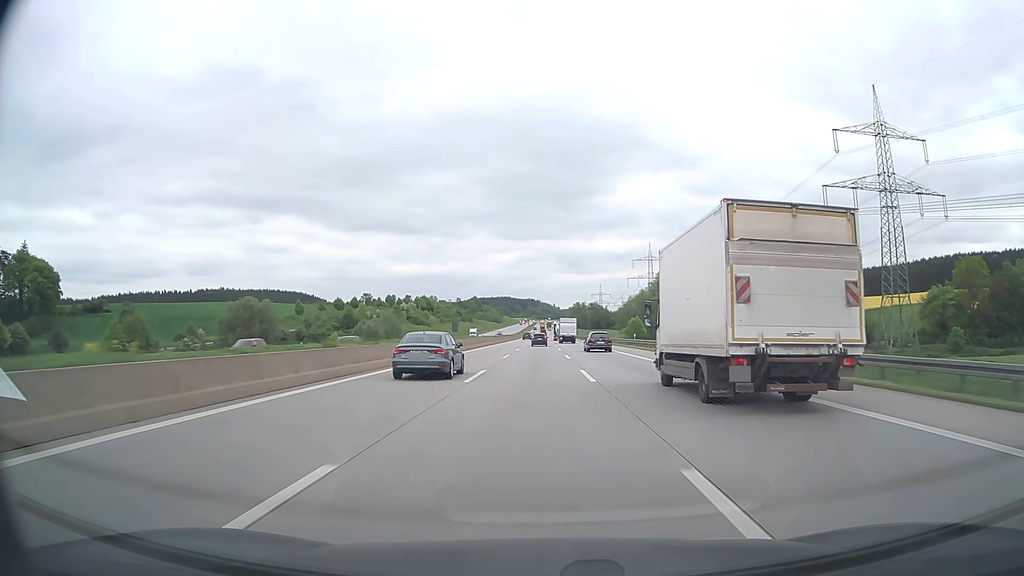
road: motorway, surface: asphalt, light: Day
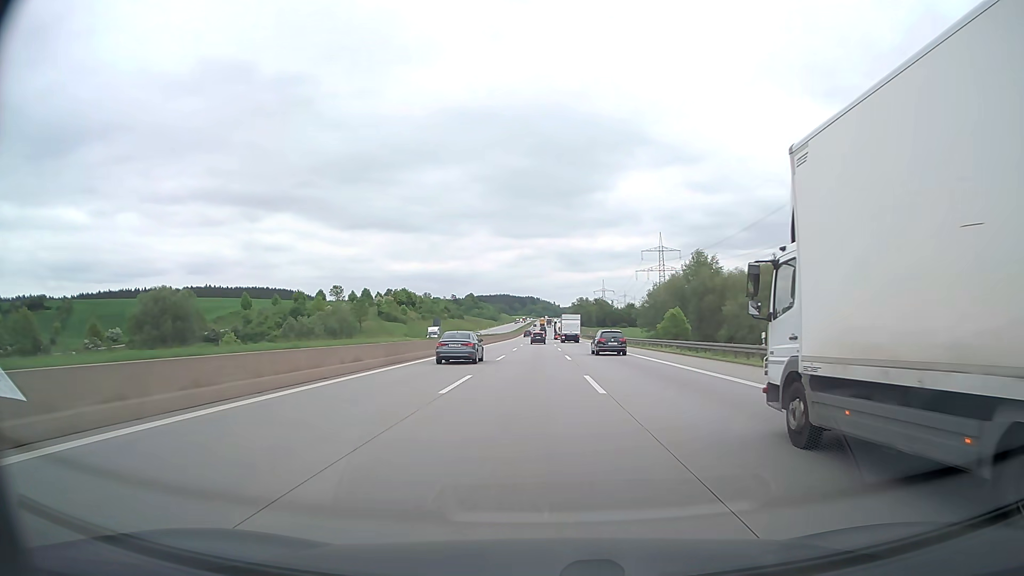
(+0.1, +39.8) m; 0°
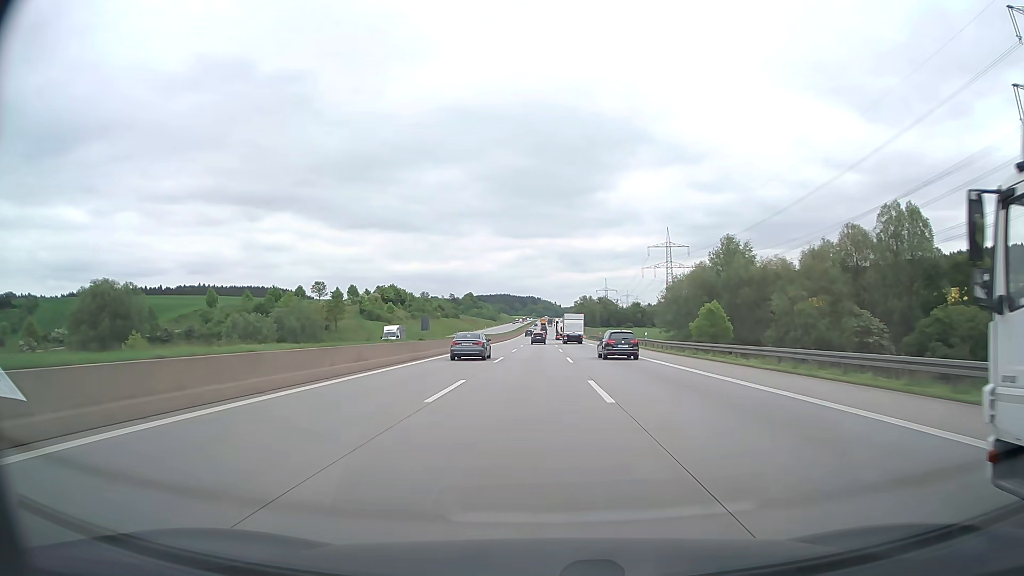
(0.0, +20.0) m; 0°
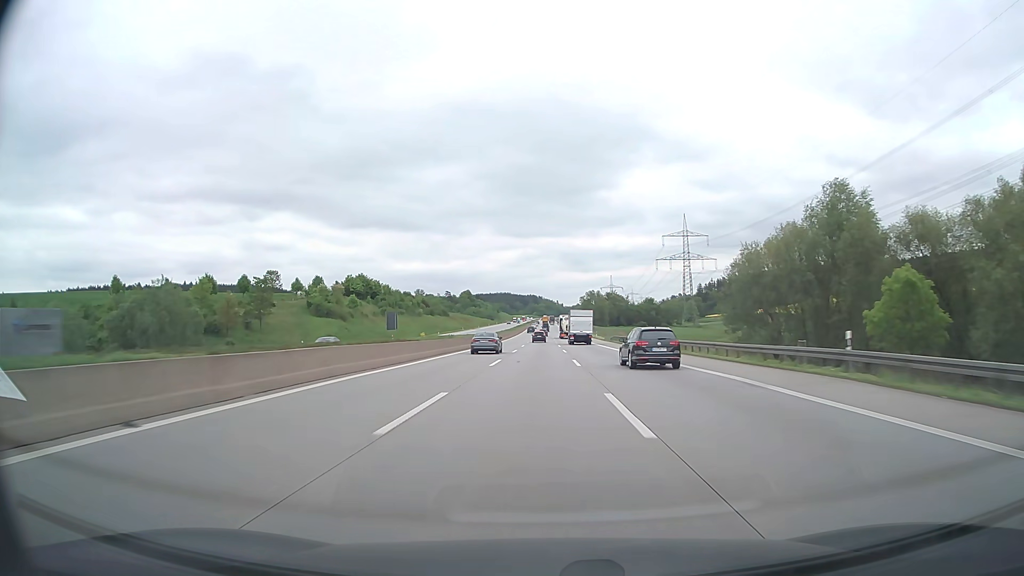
(-0.1, +40.0) m; 0°
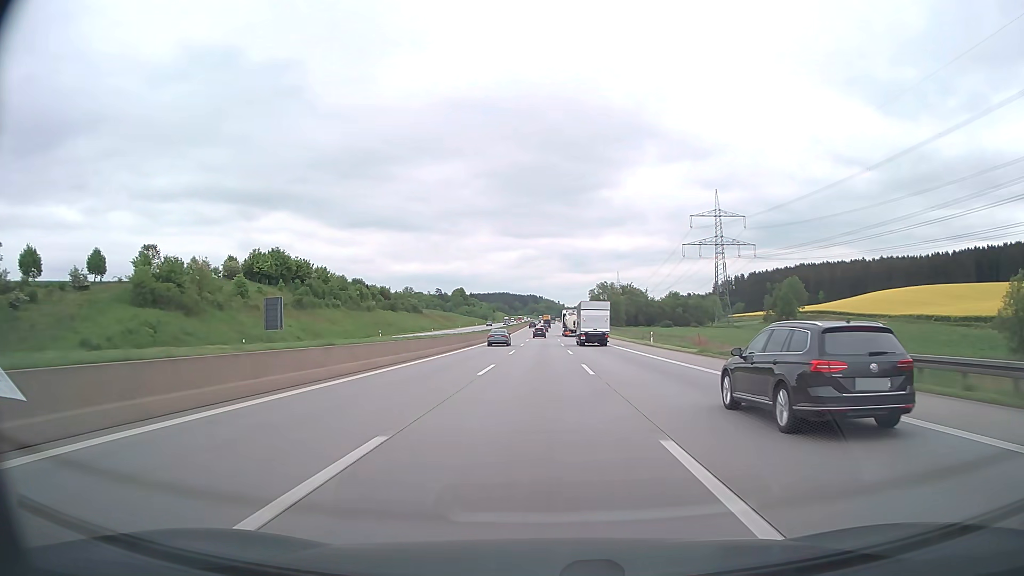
(0.0, +60.3) m; 0°
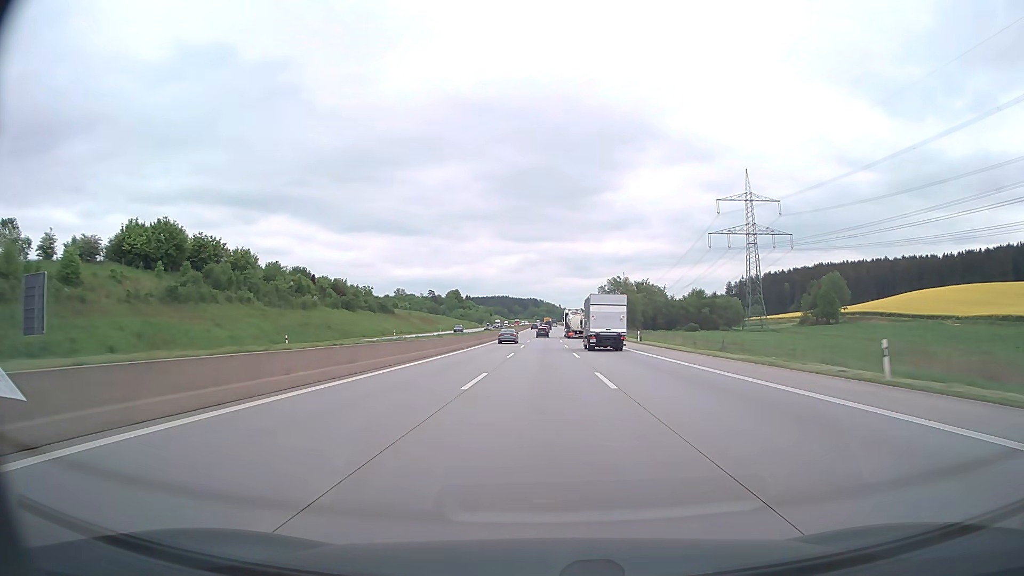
(-0.1, +40.5) m; 0°
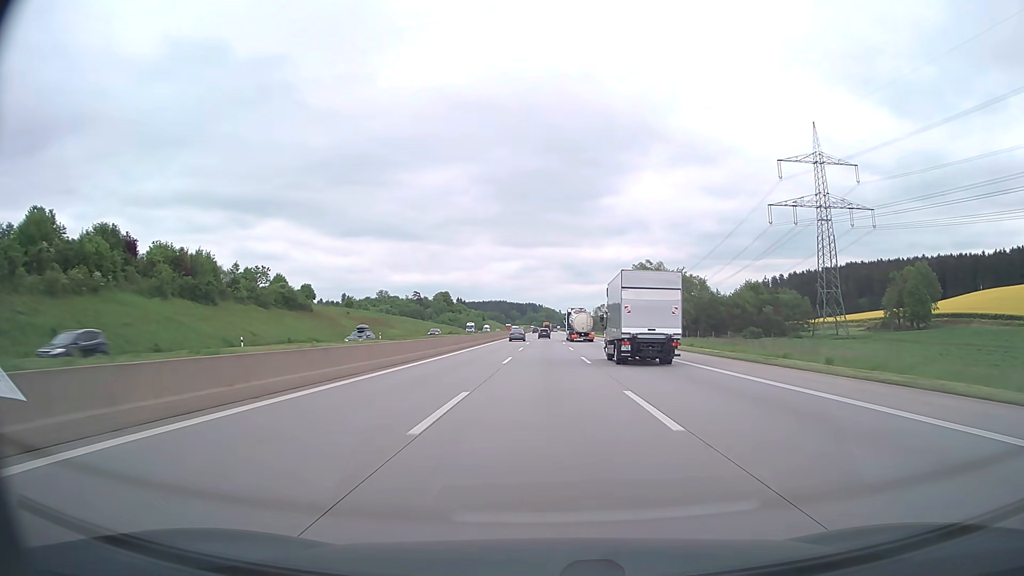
(0.0, +60.9) m; 0°
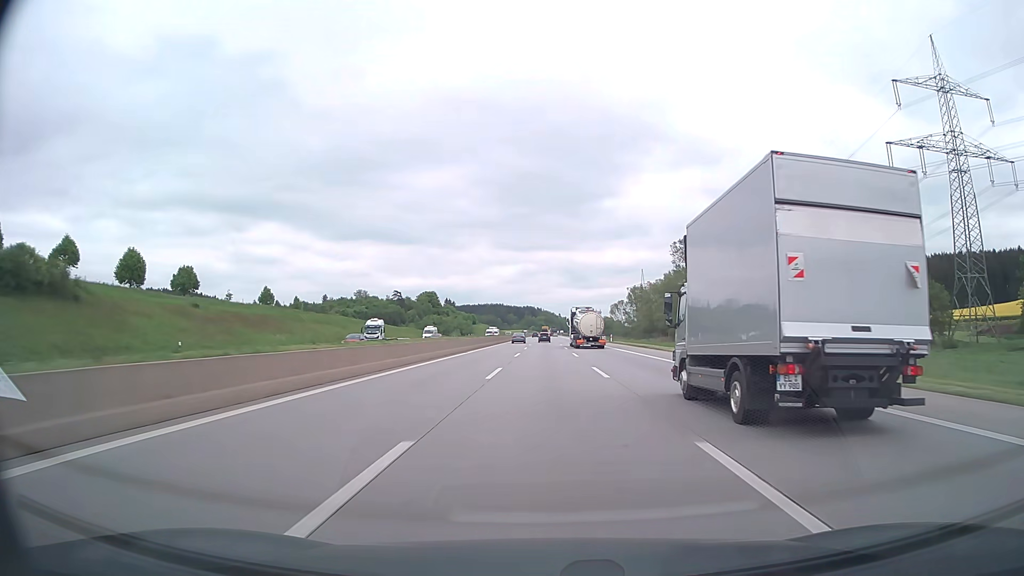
(+0.1, +60.9) m; 0°
(0, +10) (0, +20) (0, +30) (0, +40) (0, +50) (0, +60) (0, +70) (0, +80) (0, +90) (0, +100) m
